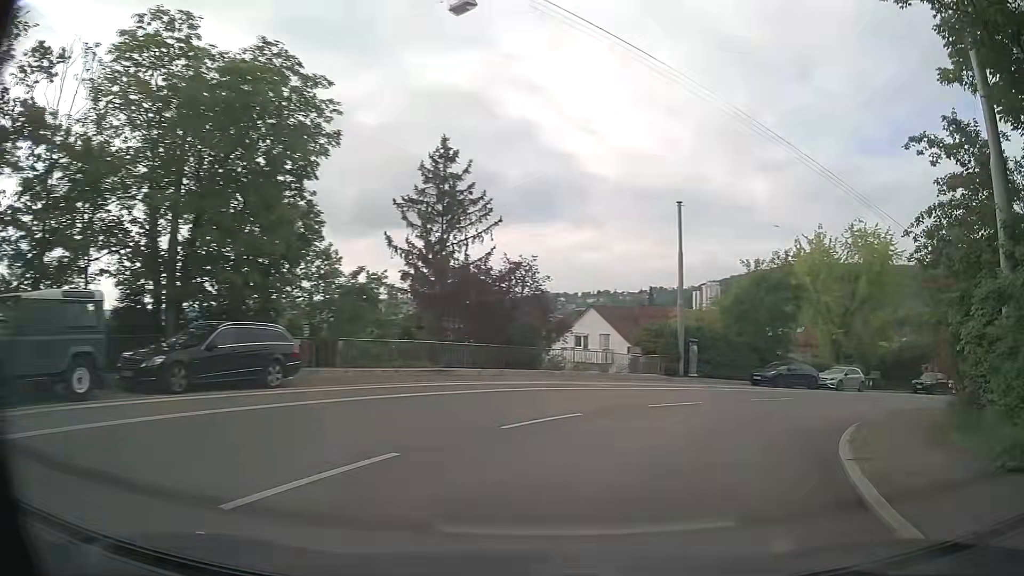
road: secondary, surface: asphalt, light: Day
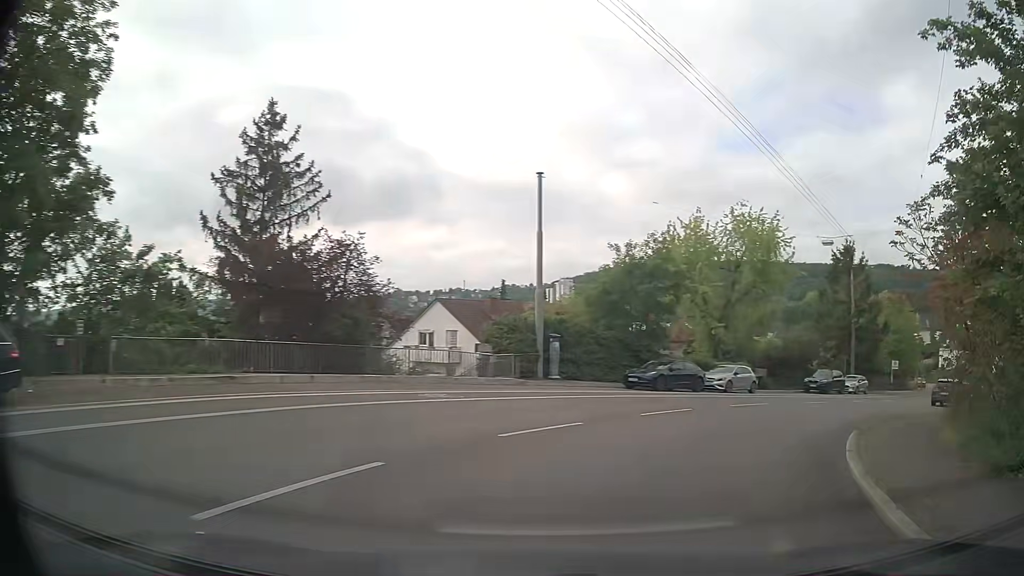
(+0.6, +5.7) m; +13°
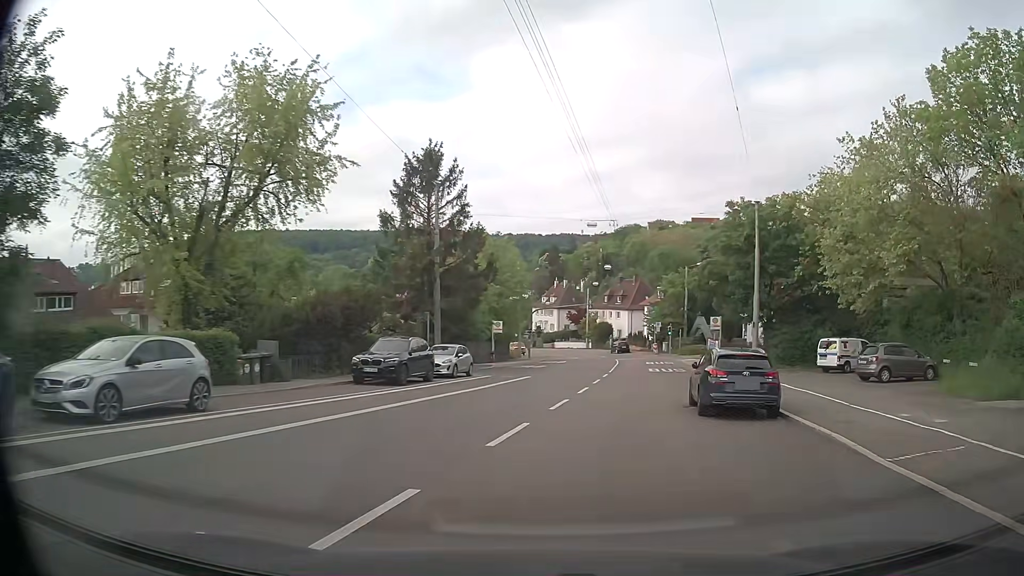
(+8.6, +21.5) m; +36°
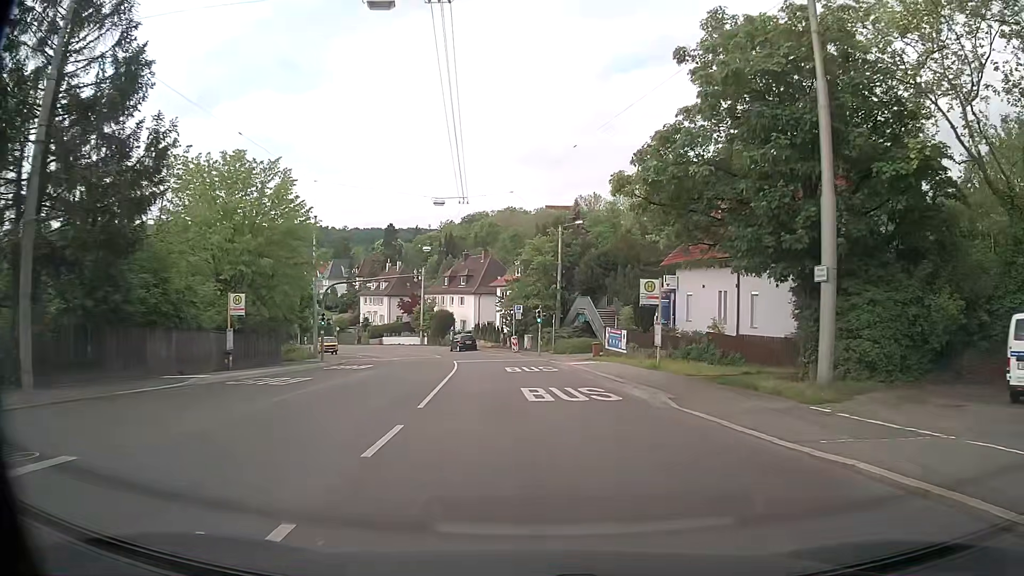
(+3.5, +25.1) m; +13°
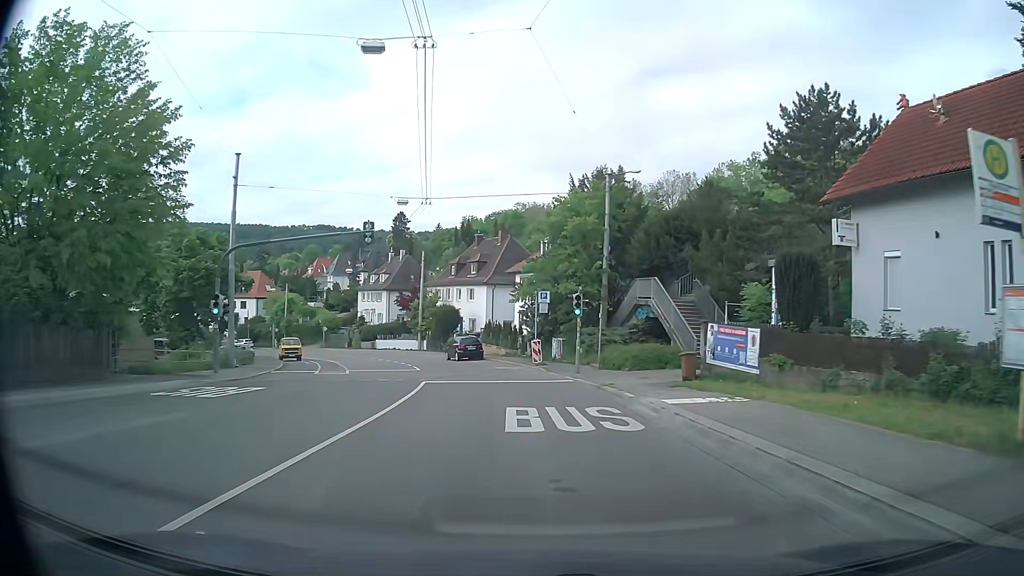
(0.0, +19.1) m; -2°
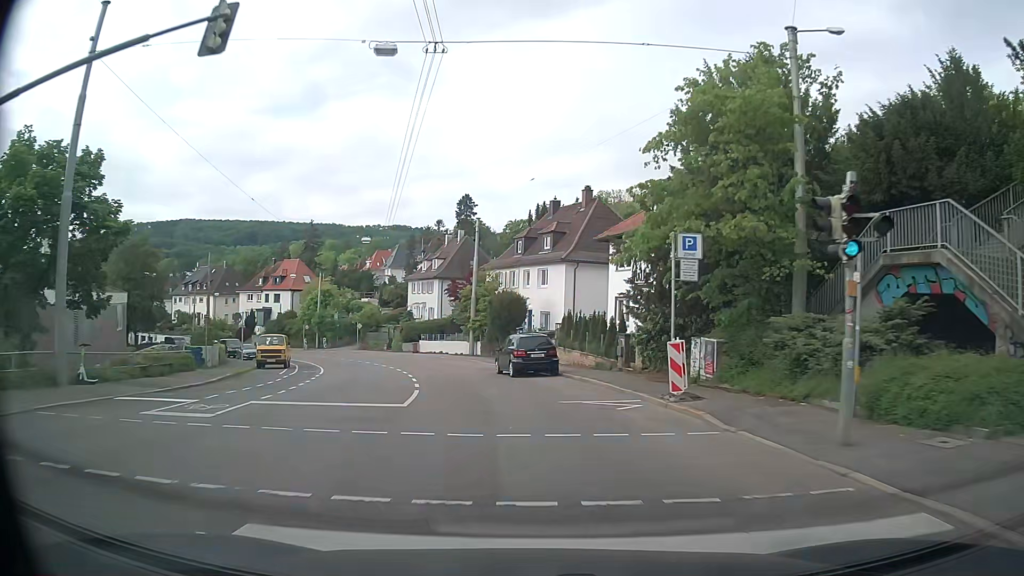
(-1.1, +18.9) m; -7°
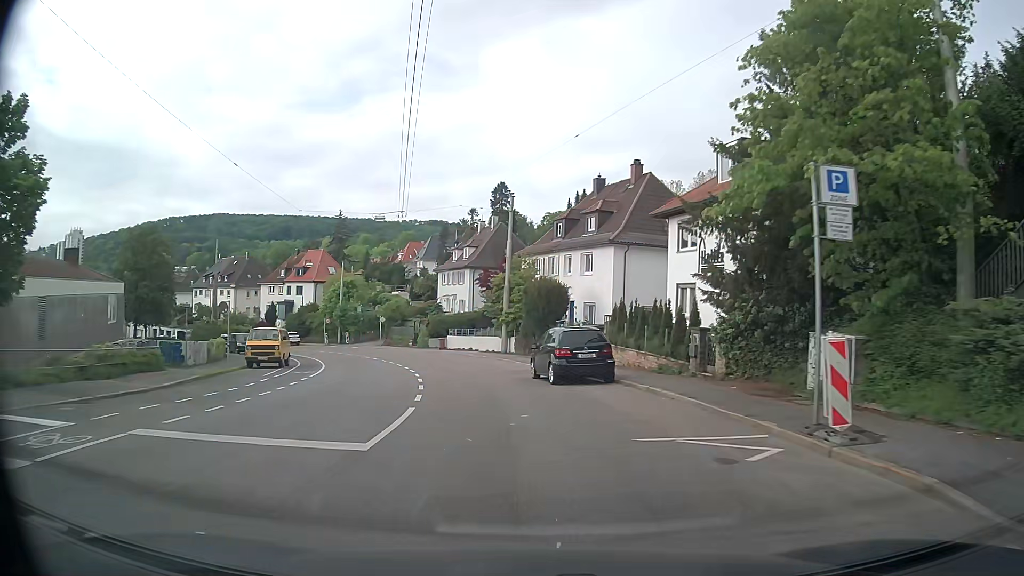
(-0.2, +6.3) m; -3°
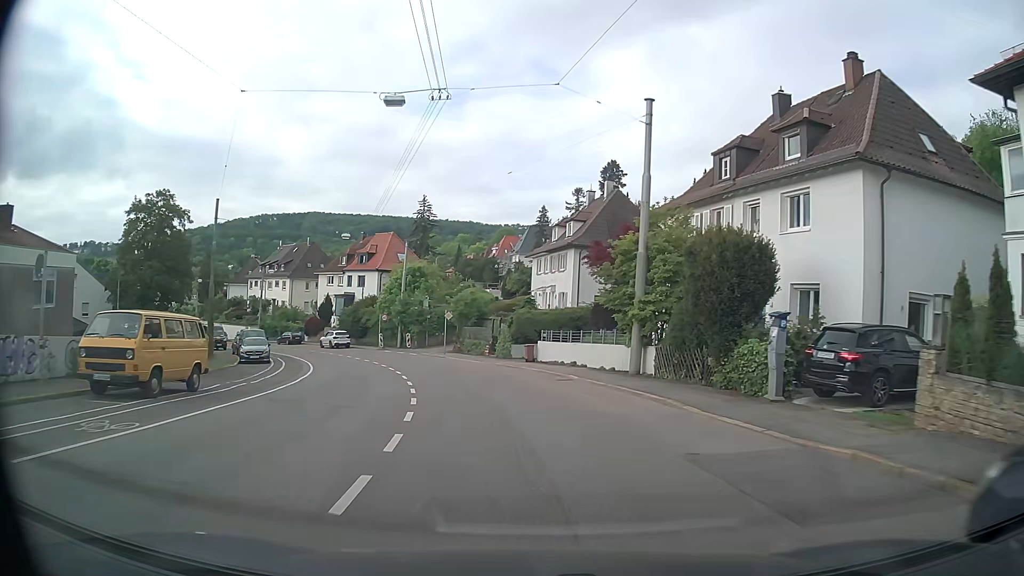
(-1.5, +18.9) m; -9°
(0, +10) (-2, +20) (-4, +30) (-7, +39) (-12, +48) (-17, +56) (-23, +64) (-30, +72) (-37, +79) (-45, +85) m
